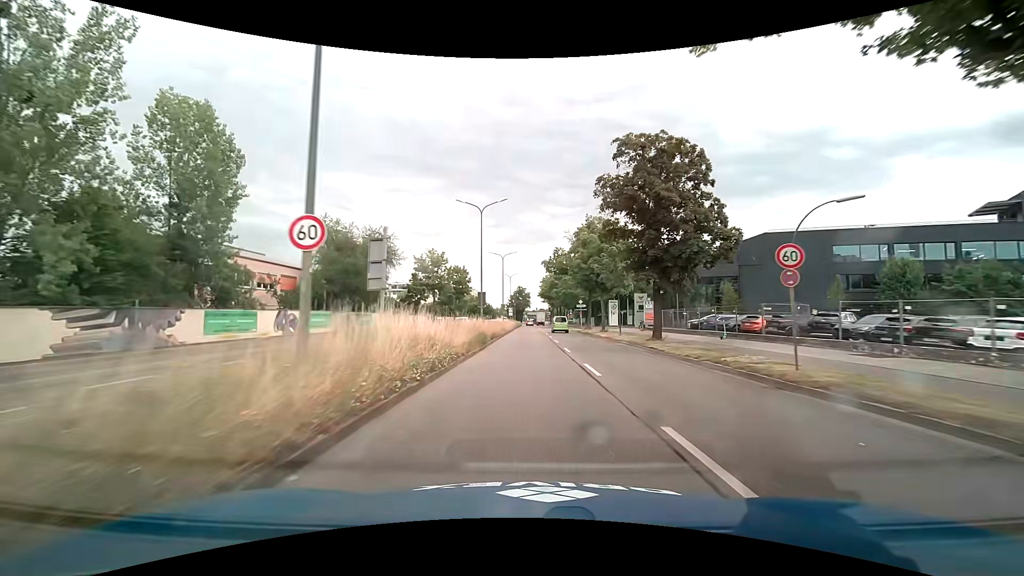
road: primary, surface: asphalt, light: Day
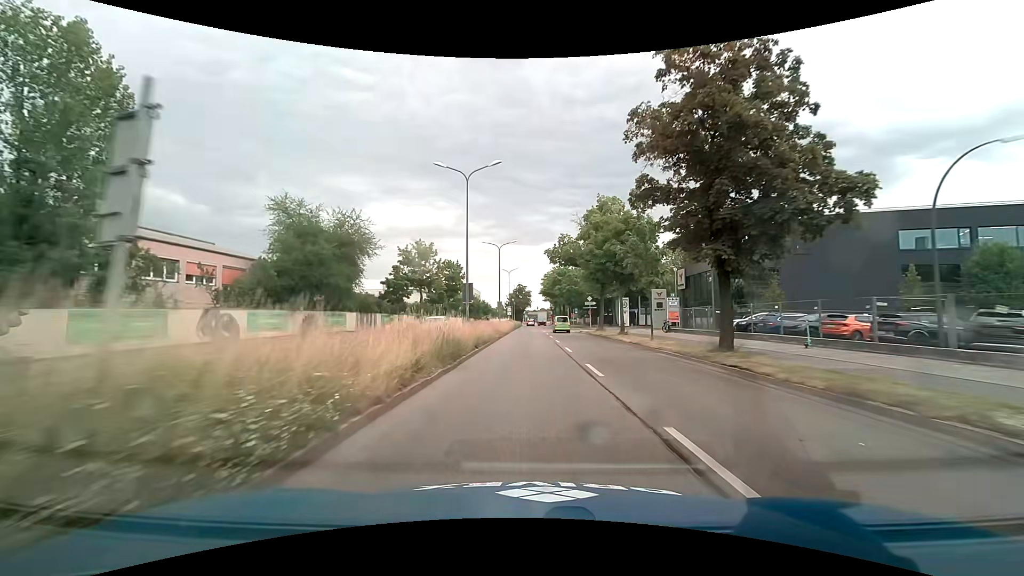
(0.0, +9.1) m; 0°
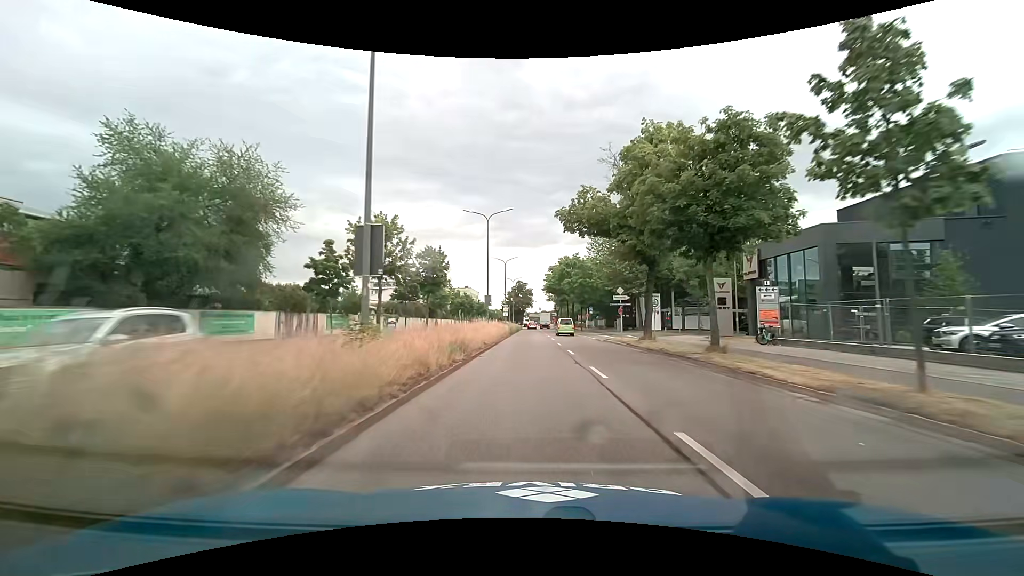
(0.0, +18.2) m; 0°
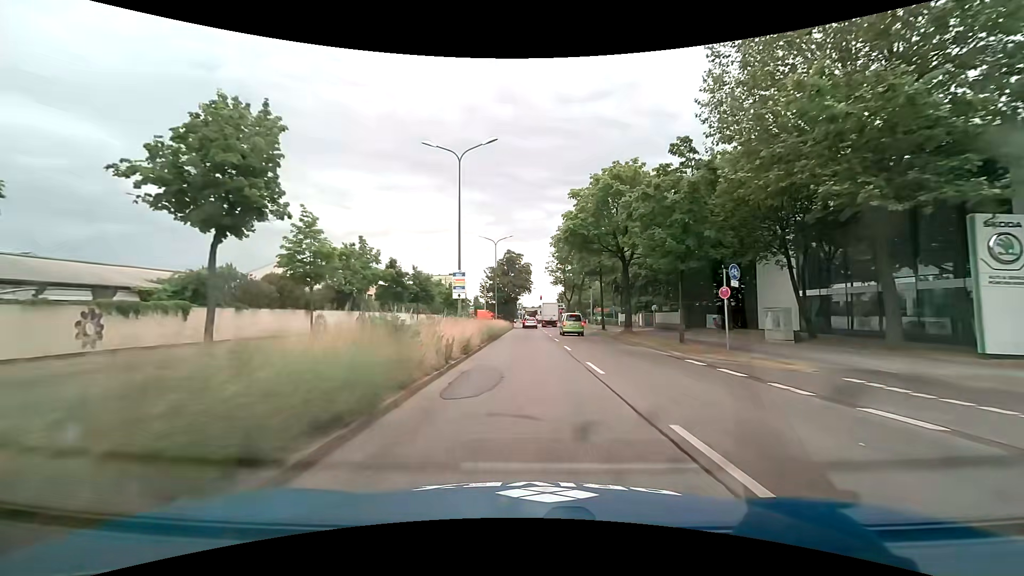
(+0.1, +44.8) m; 0°
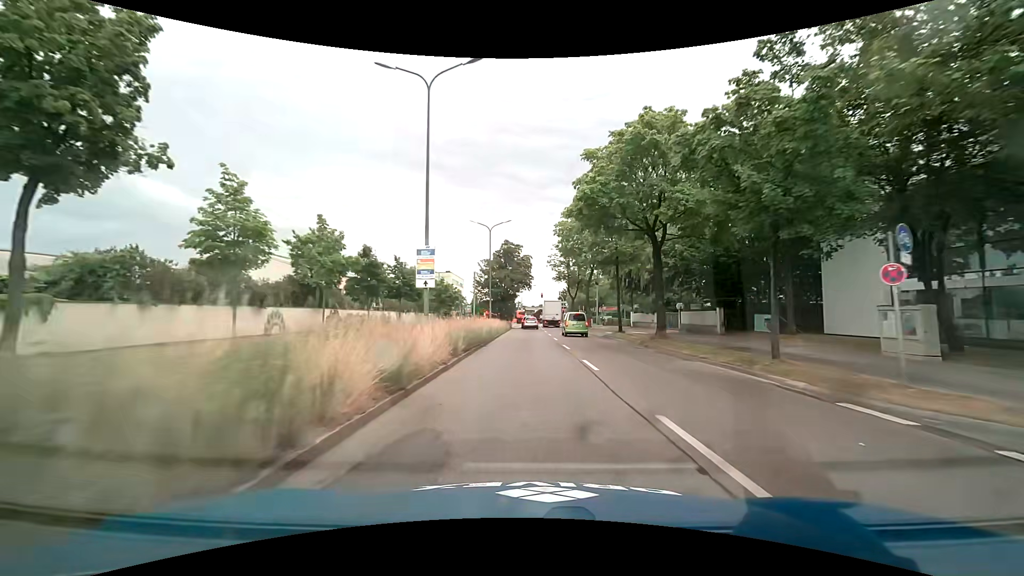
(0.0, +8.3) m; 0°
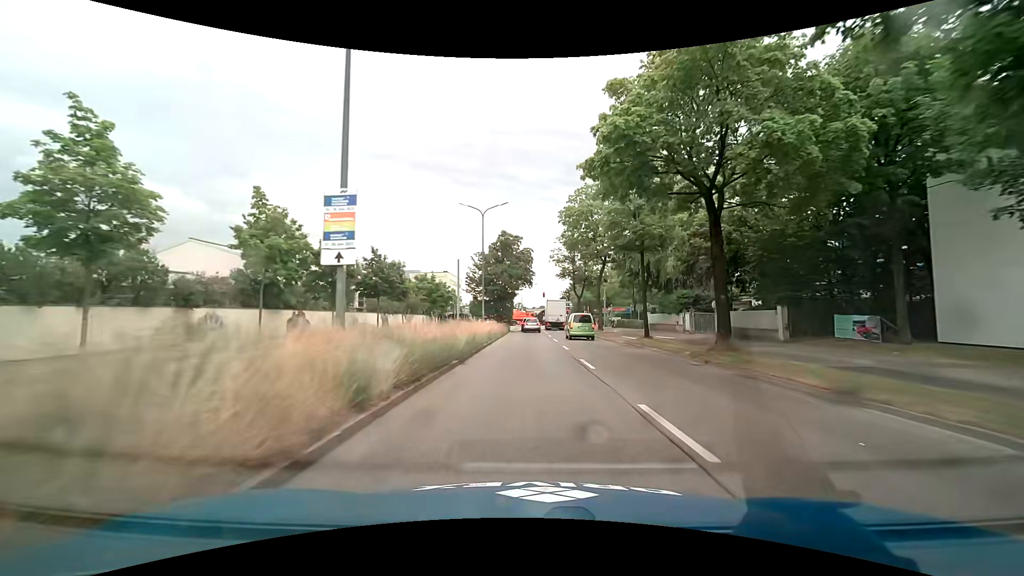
(0.0, +7.9) m; -1°
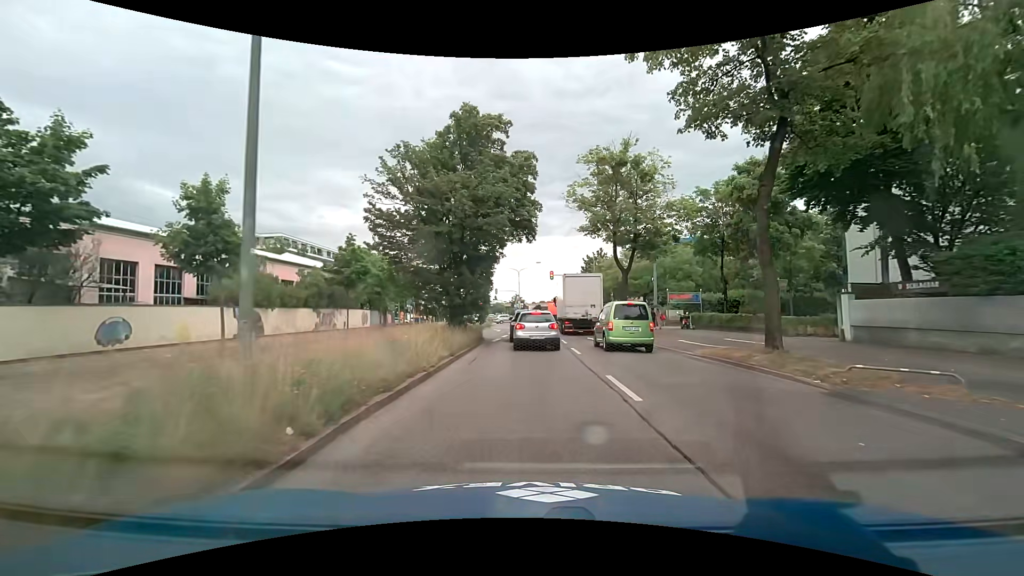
(+0.2, +32.3) m; +1°
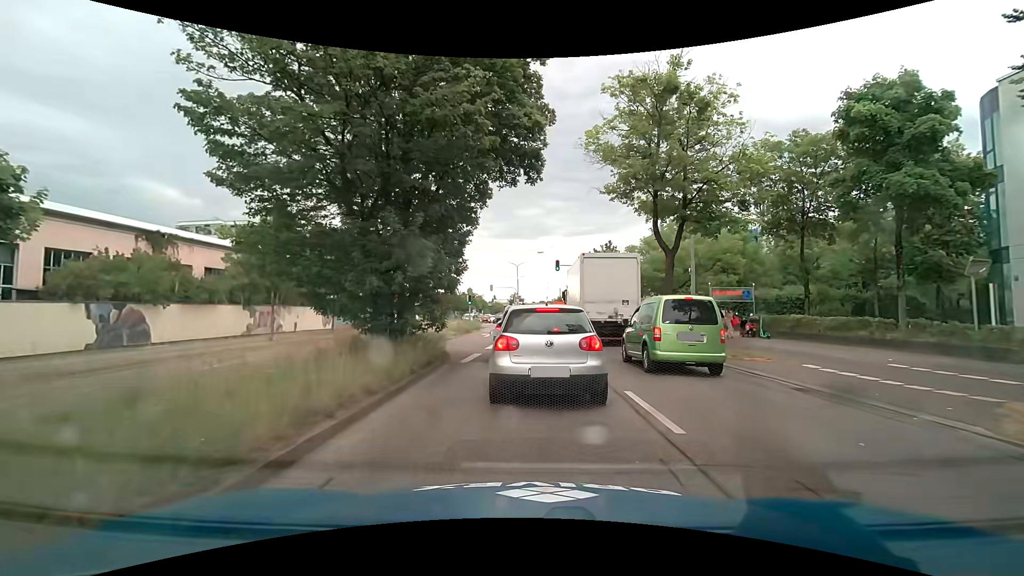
(-0.1, +10.6) m; -1°
(0, +10) (0, +20) (+1, +30) (+1, +40) (+1, +50) (+2, +60) (+2, +70) (+2, +80) (+3, +90) (+3, +100) m
